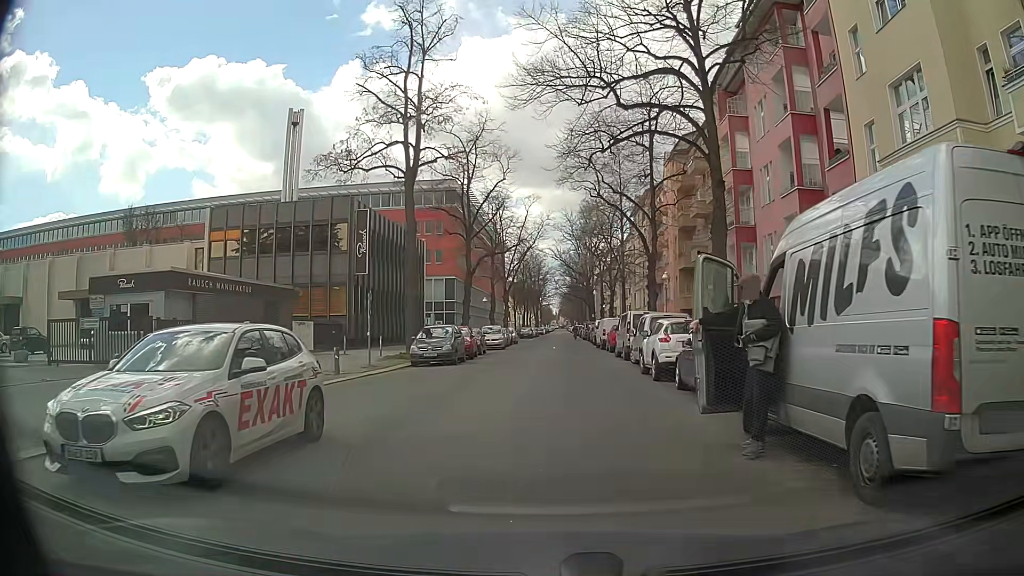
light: Day
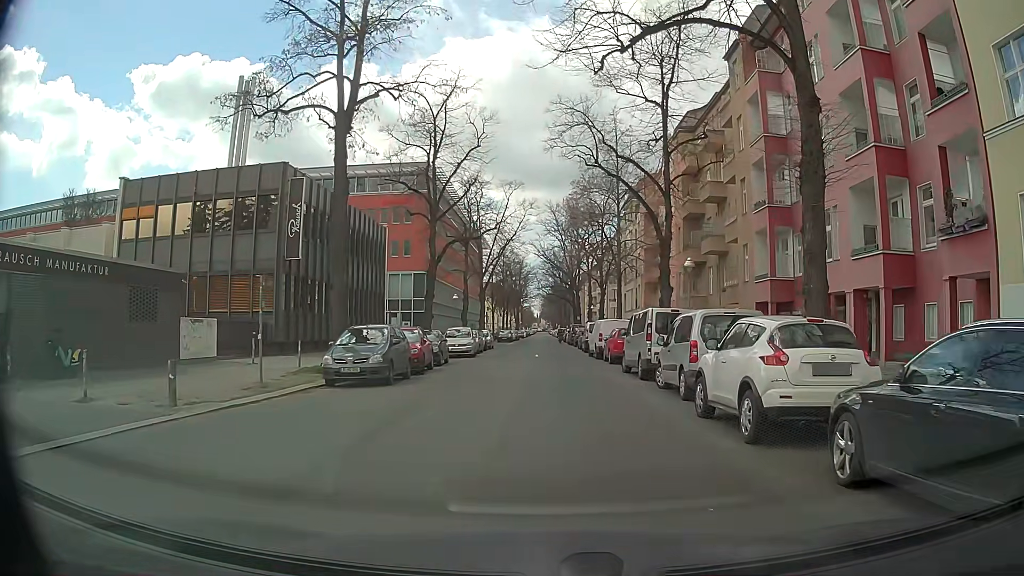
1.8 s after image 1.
(0.0, +8.8) m; +1°
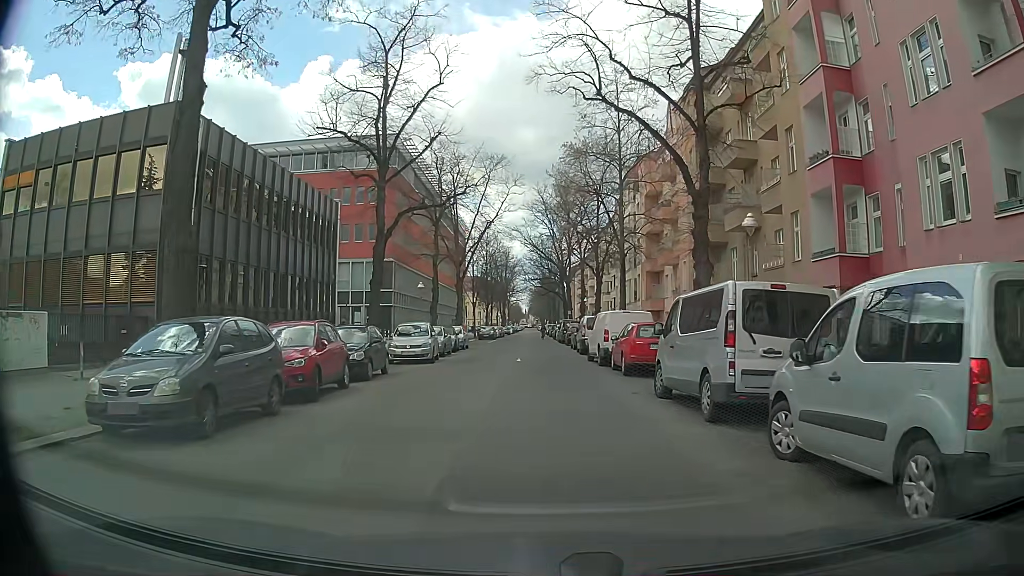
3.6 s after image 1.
(+0.2, +9.3) m; +2°
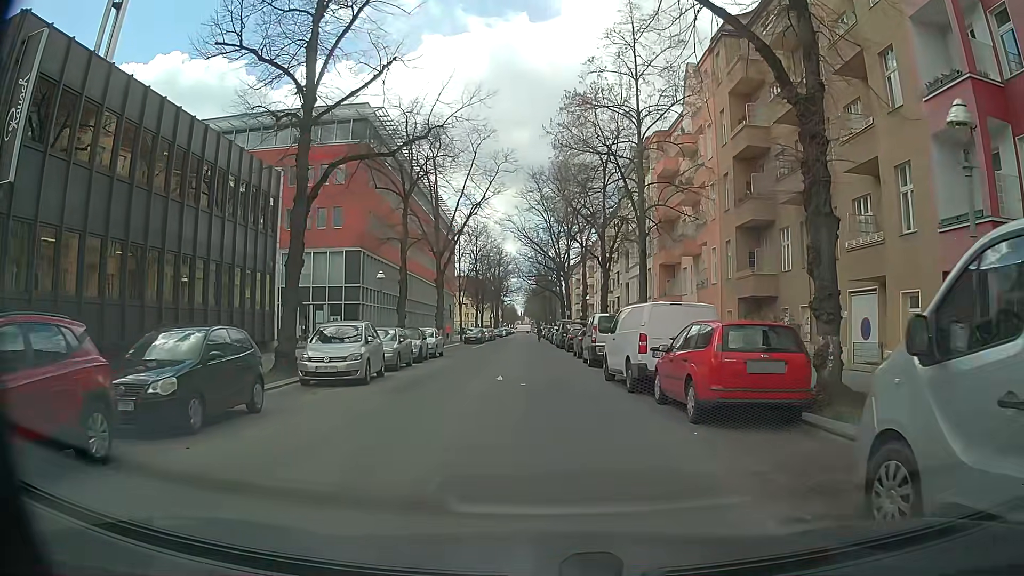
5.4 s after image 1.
(-0.1, +9.2) m; +1°
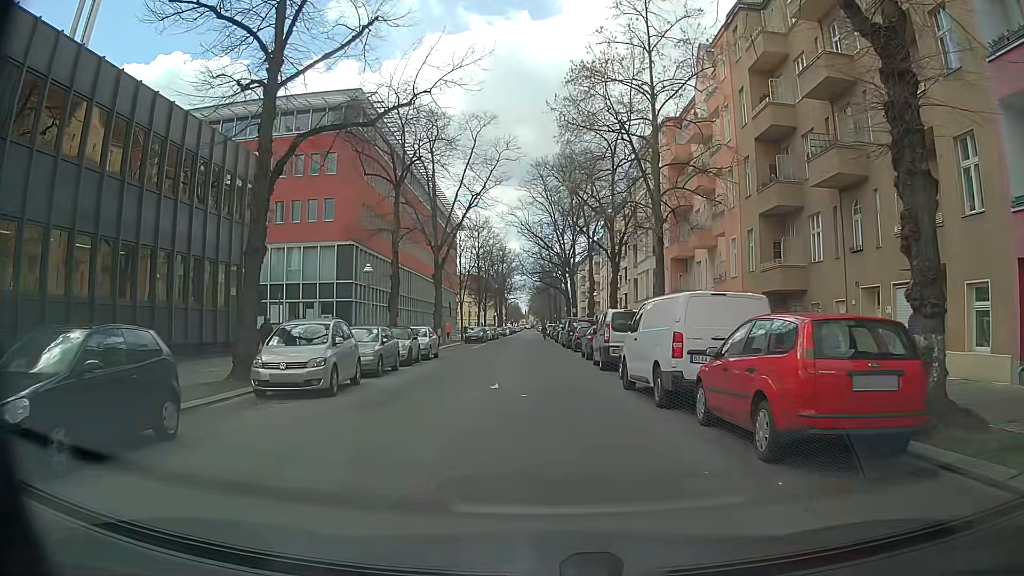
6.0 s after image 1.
(-0.1, +3.1) m; -2°
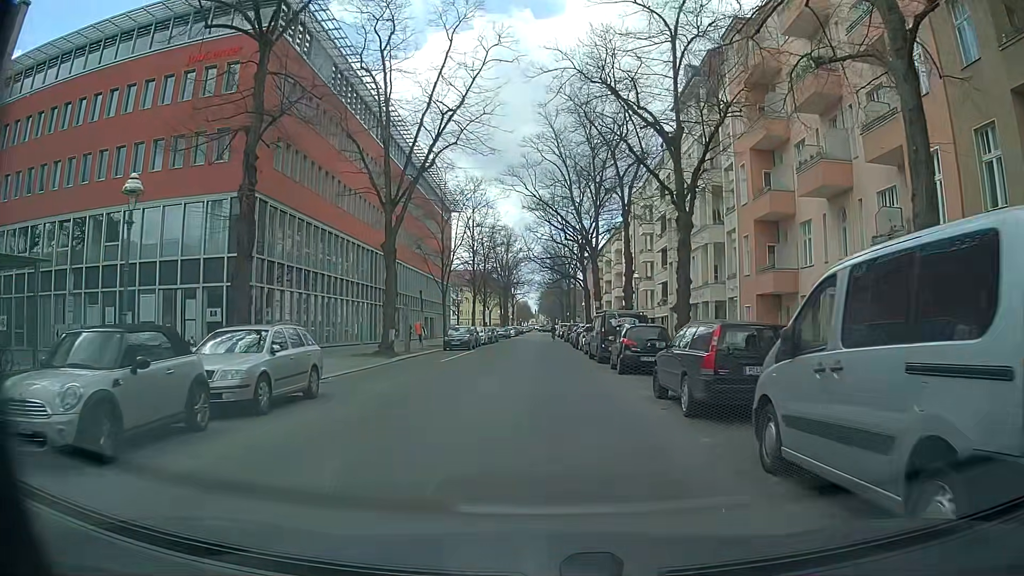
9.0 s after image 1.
(+0.1, +18.4) m; +1°
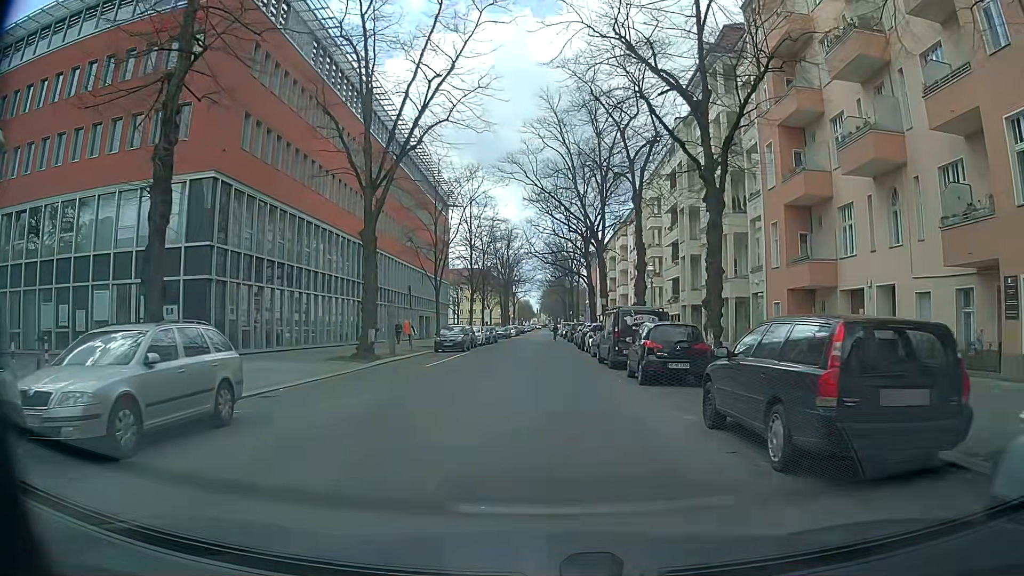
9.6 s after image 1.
(0.0, +4.0) m; -2°
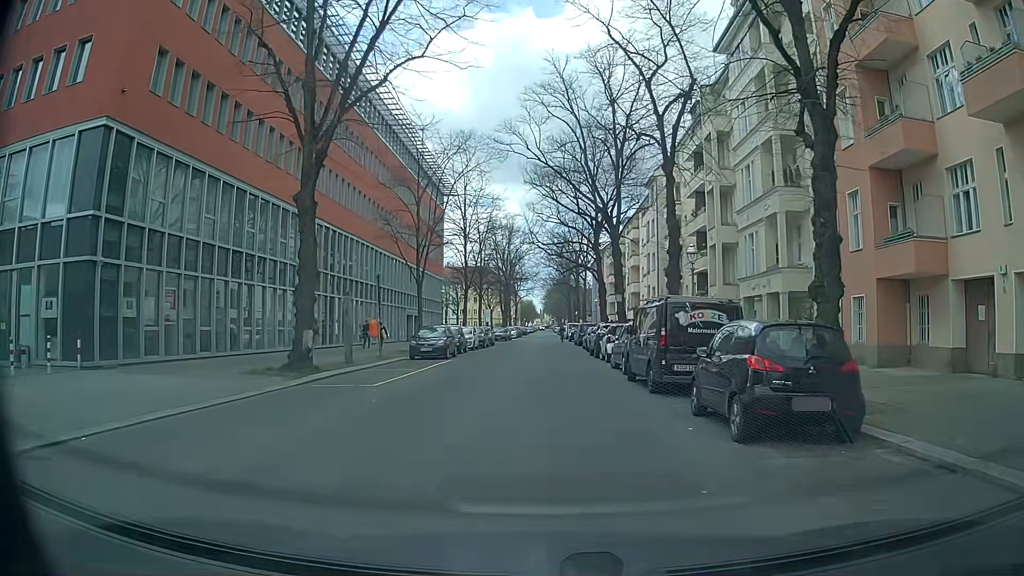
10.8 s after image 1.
(+0.2, +7.8) m; +1°
(0, +10) (0, +20) (0, +30) (0, +40) (0, +50) (+1, +60) (+1, +70) (+1, +80) (+1, +90) (+2, +100) m
